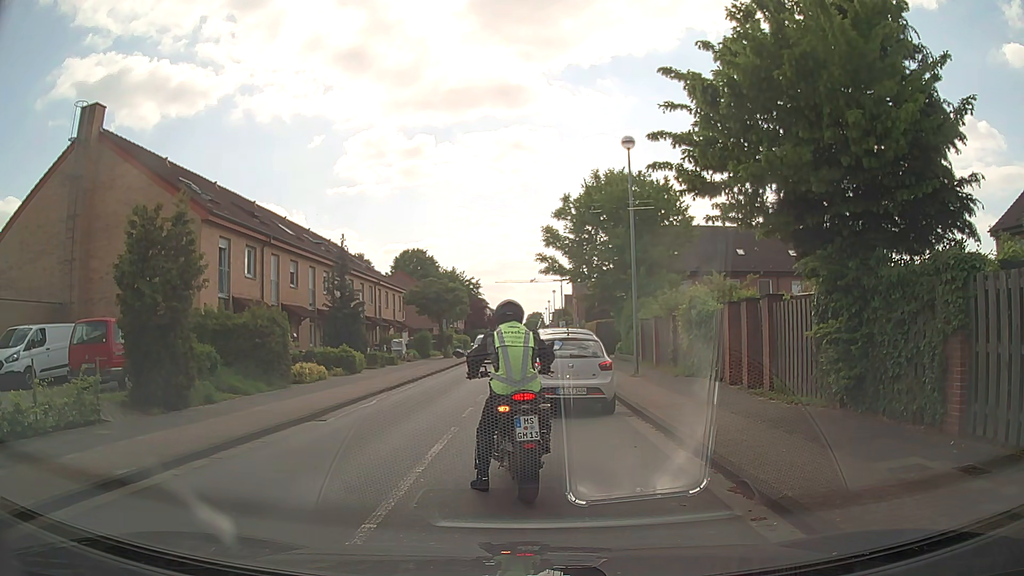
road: tertiary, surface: asphalt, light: Day
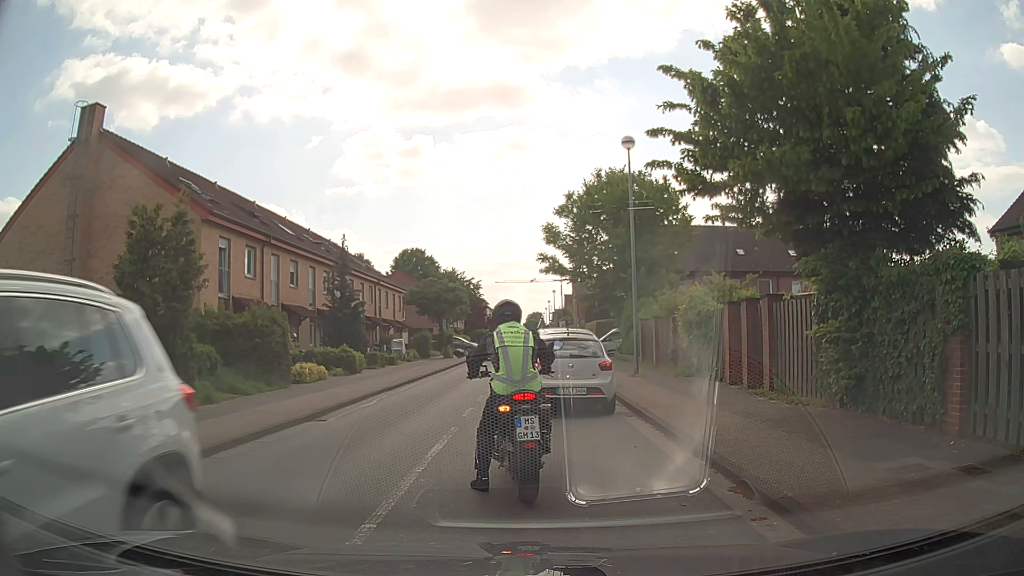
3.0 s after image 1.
(0.0, 0.0) m; 0°
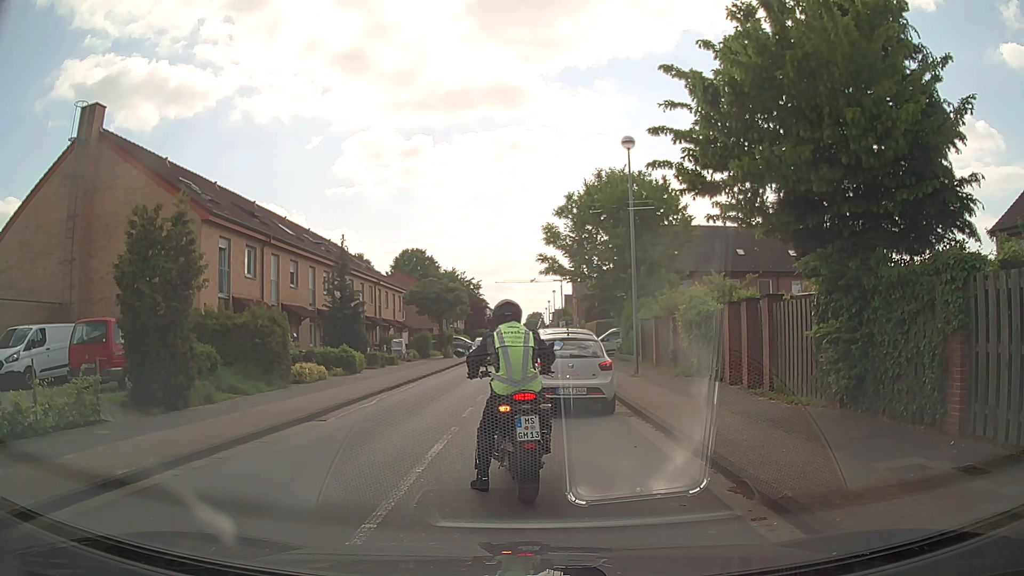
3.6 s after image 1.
(0.0, 0.0) m; 0°
(-1, +10) (-2, +20) (-2, +30) (-2, +40) (-1, +50) (0, +60) (+1, +70) (+1, +80) (+2, +90) (+2, +100) m
